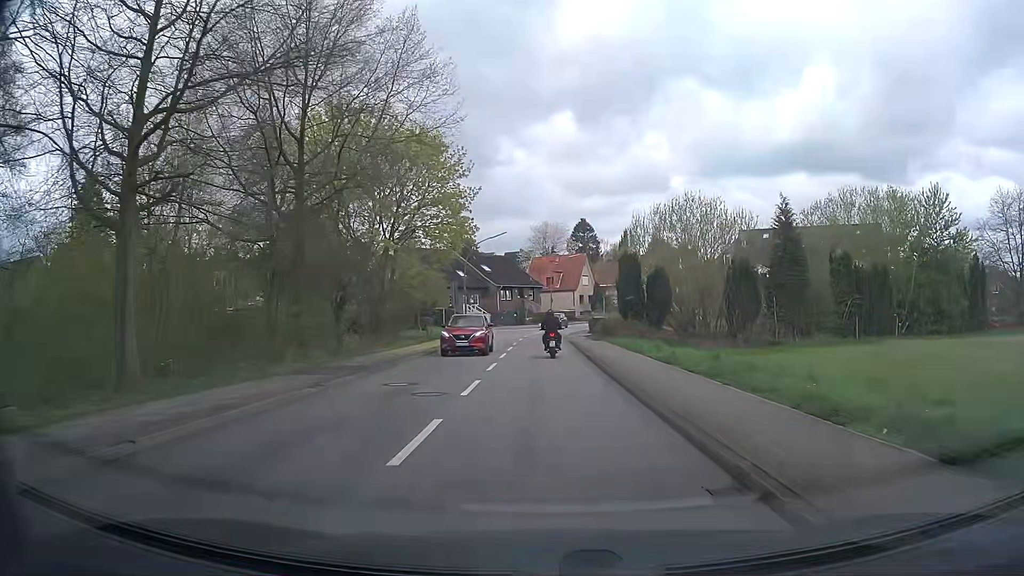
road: secondary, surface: asphalt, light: Day
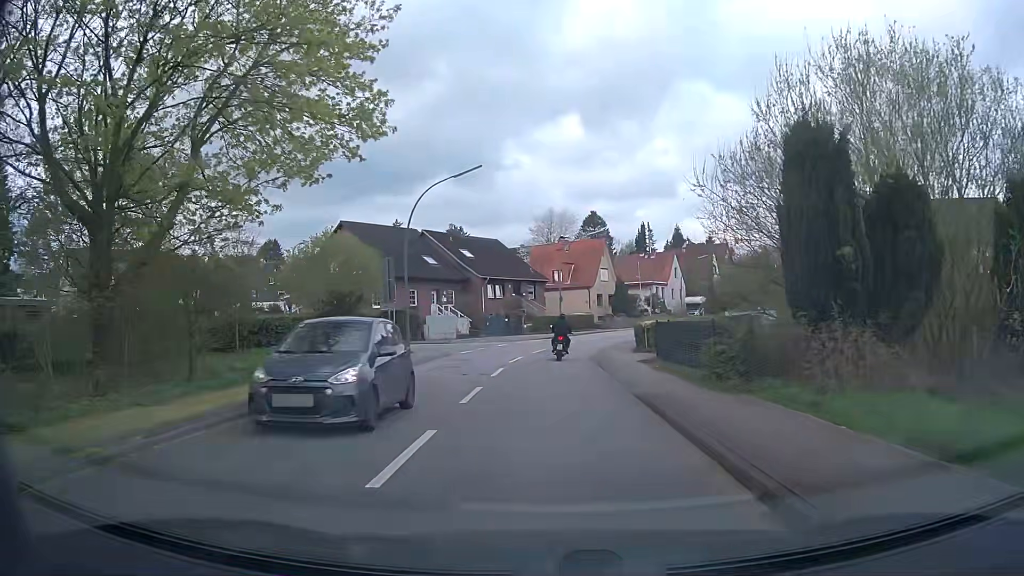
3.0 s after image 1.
(-0.2, +24.7) m; 0°
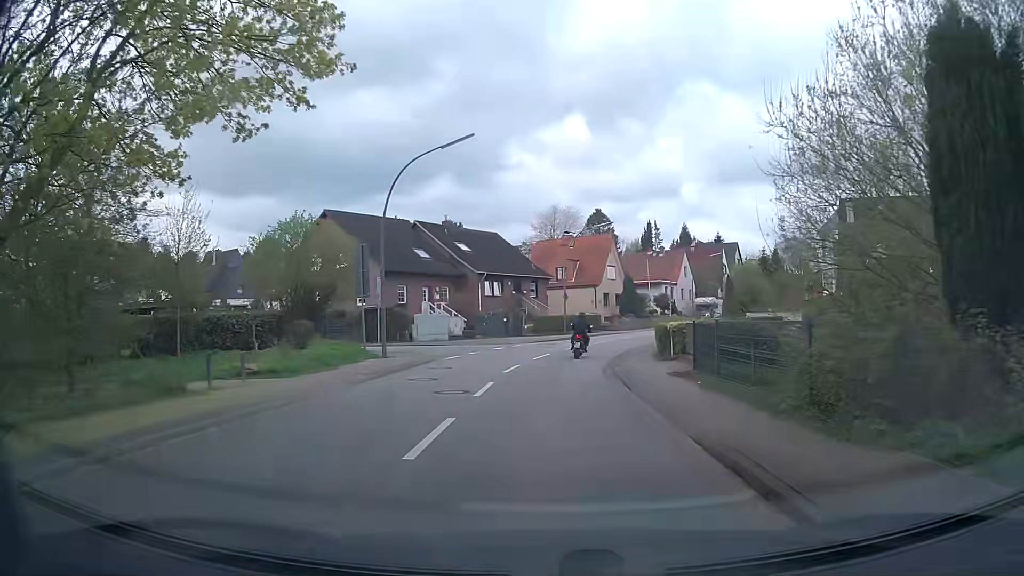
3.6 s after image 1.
(0.0, +5.0) m; -1°
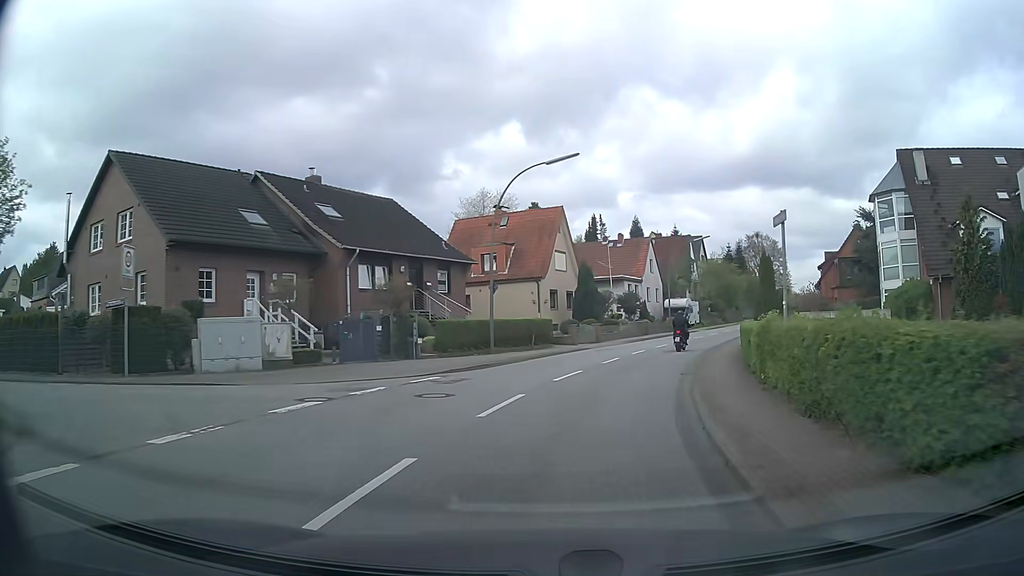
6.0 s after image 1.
(+0.9, +21.0) m; +6°
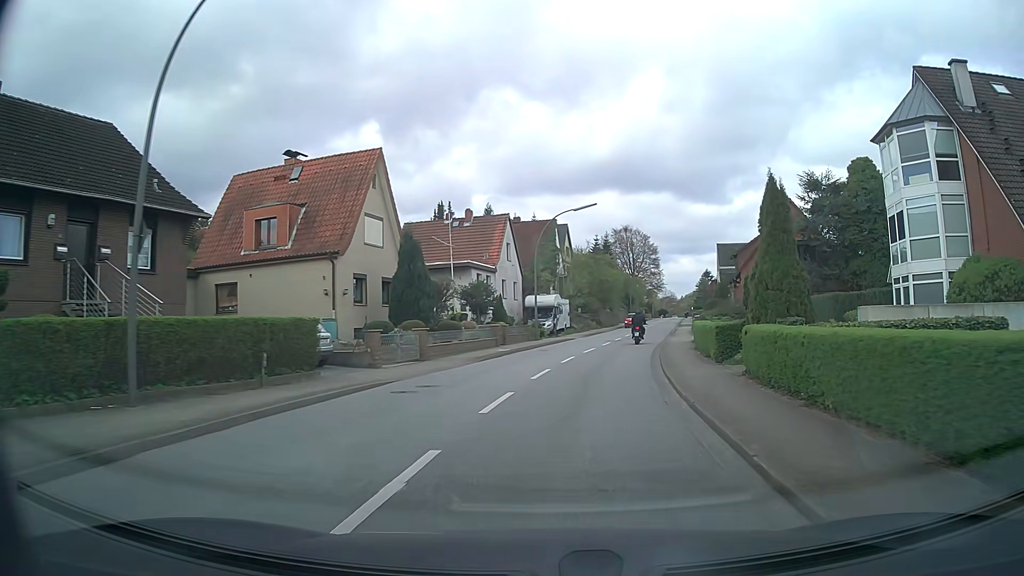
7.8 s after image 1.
(+1.9, +17.5) m; +13°
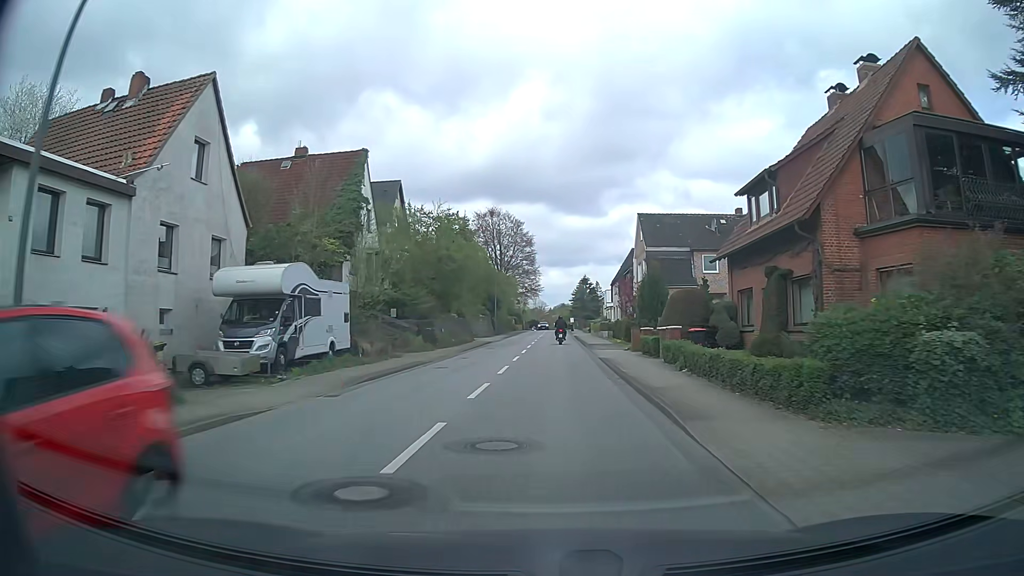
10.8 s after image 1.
(+4.2, +33.4) m; +11°
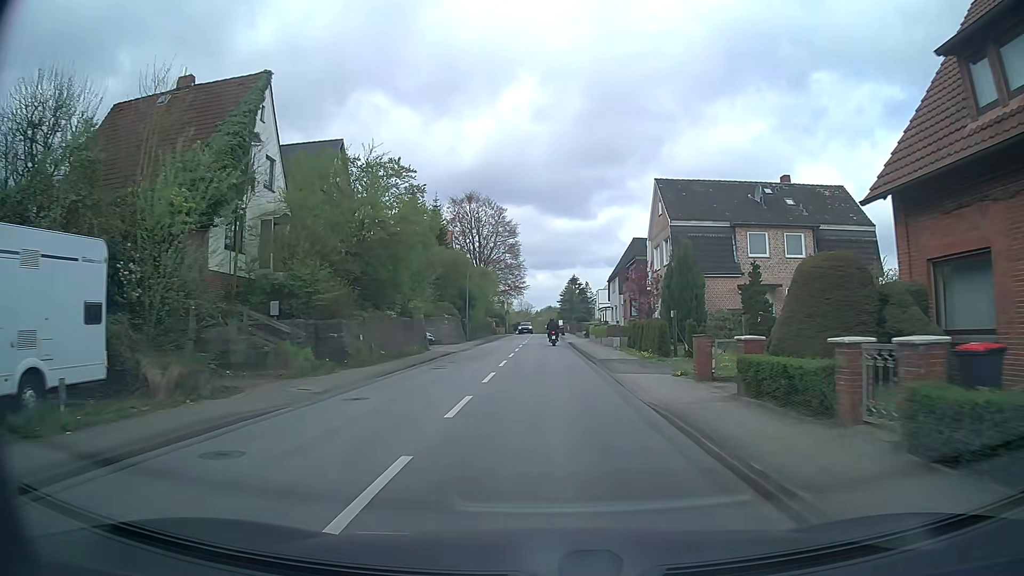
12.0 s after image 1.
(+0.1, +14.3) m; +2°
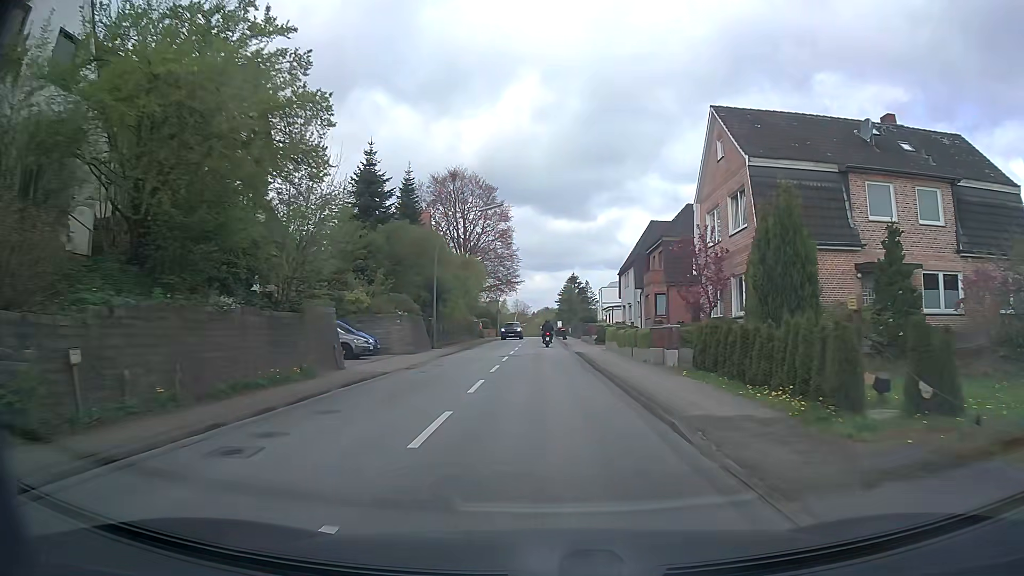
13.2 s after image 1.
(-0.1, +14.5) m; 0°
(0, +10) (0, +20) (0, +30) (0, +40) (0, +50) (0, +60) (0, +70) (0, +80) (0, +90) (0, +100) m
